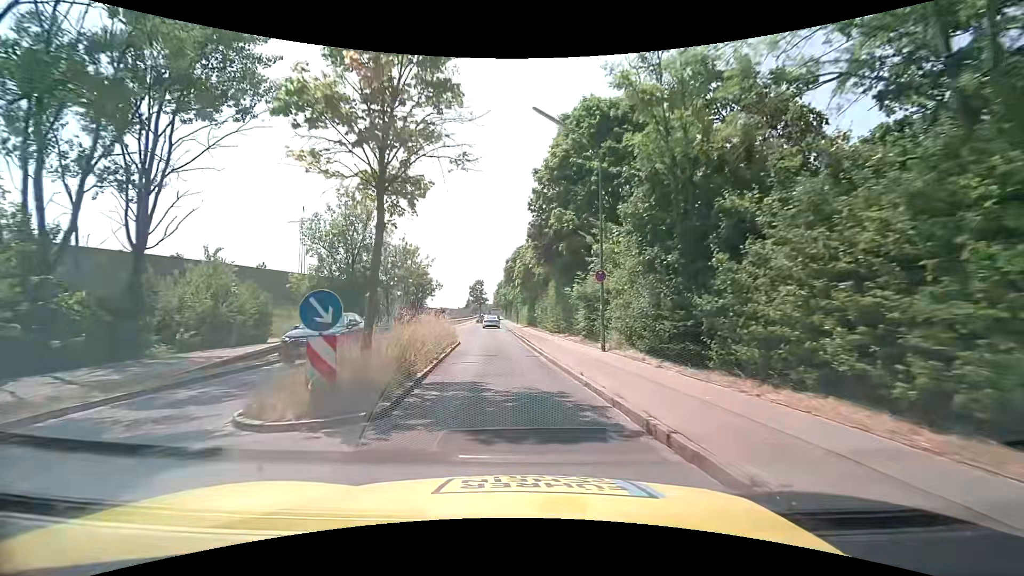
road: tertiary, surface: asphalt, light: Day
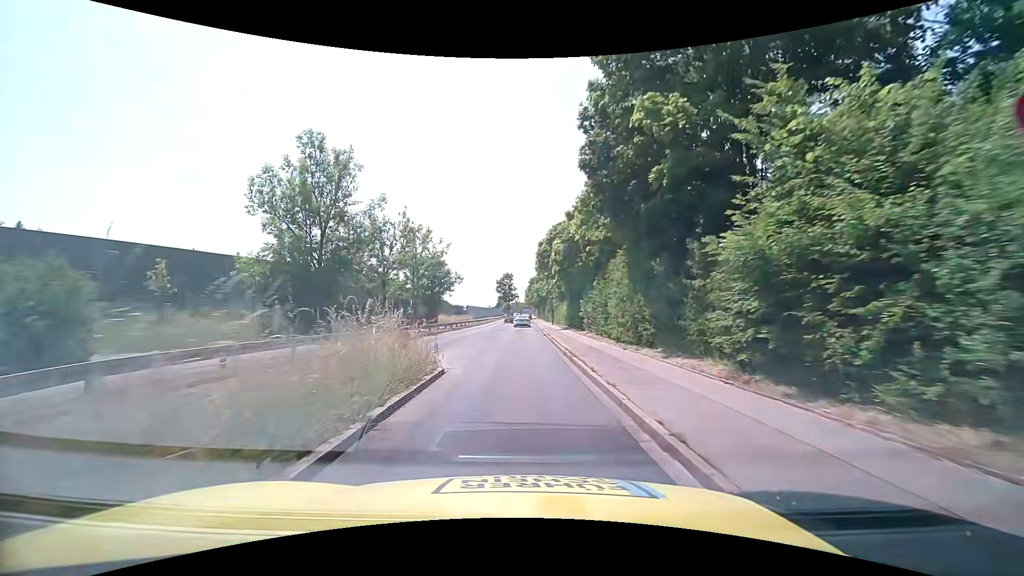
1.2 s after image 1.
(-0.4, +13.5) m; -4°
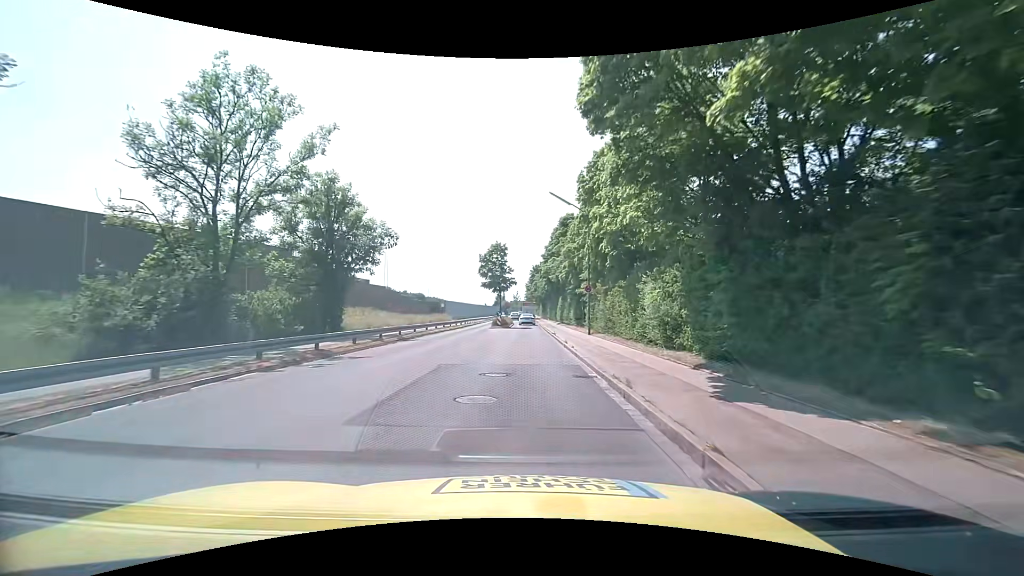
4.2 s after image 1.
(+0.2, +34.9) m; +1°
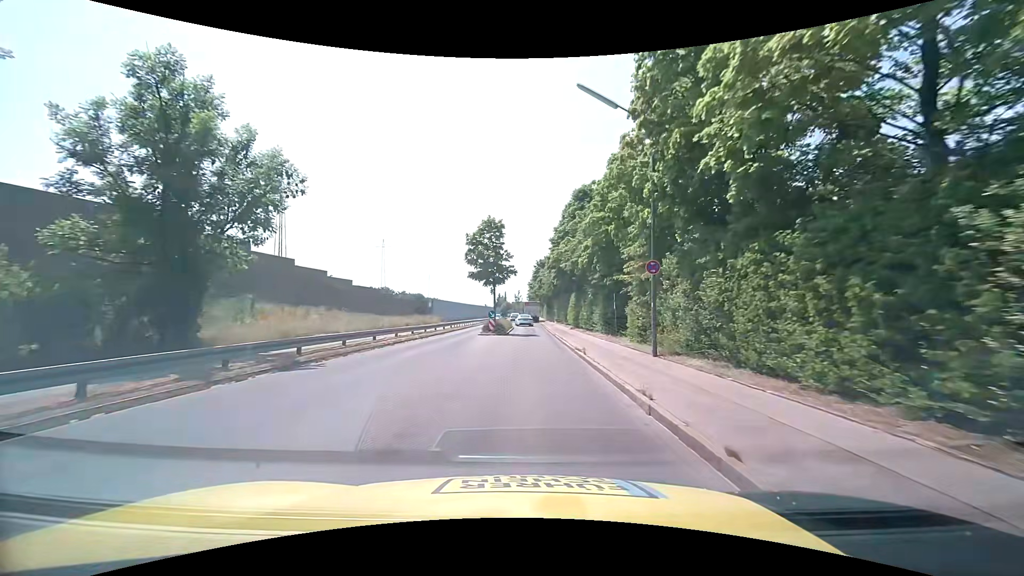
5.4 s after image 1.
(-0.1, +13.9) m; -1°
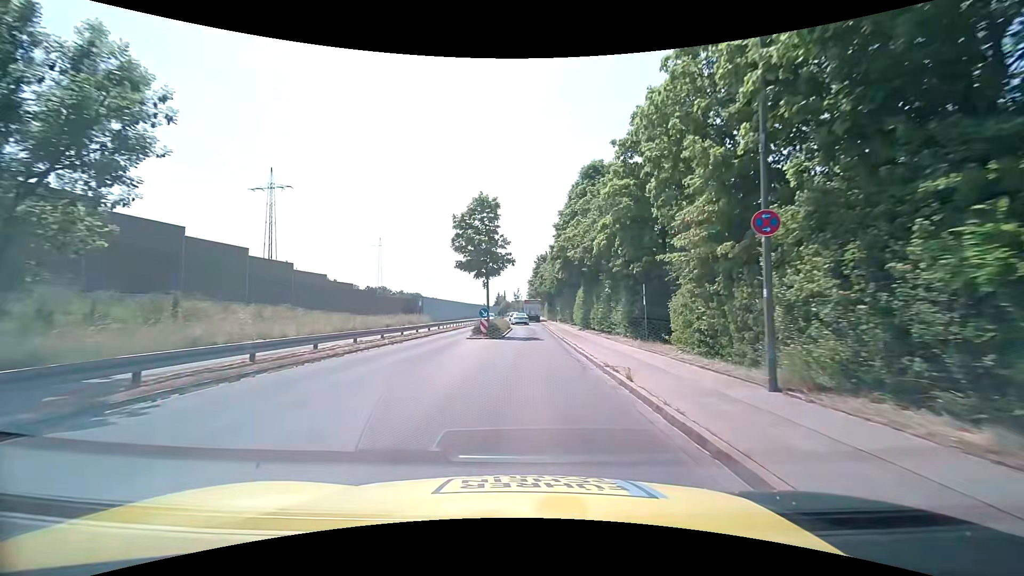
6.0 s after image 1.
(0.0, +6.9) m; 0°
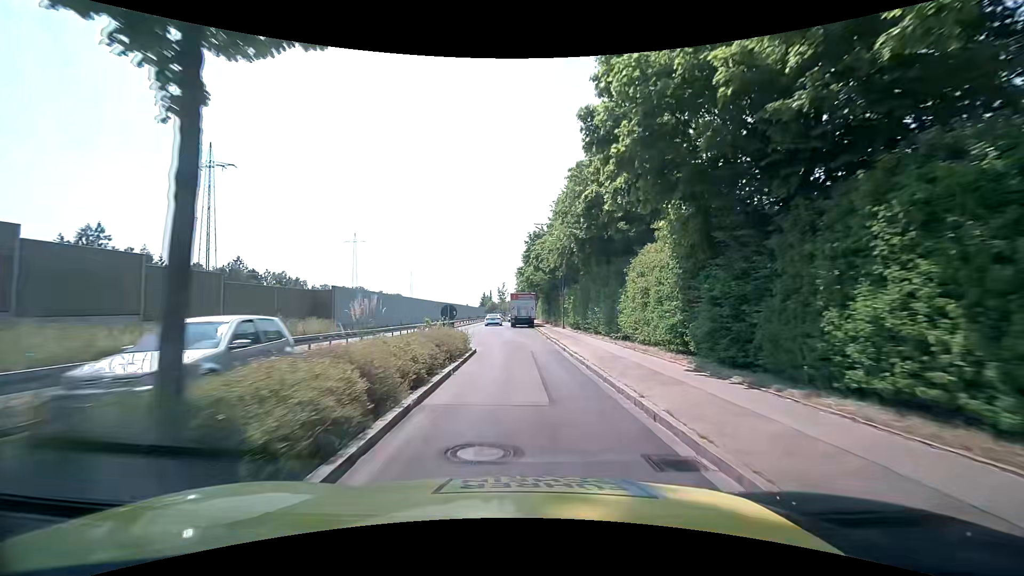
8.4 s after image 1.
(+0.1, +27.5) m; +1°
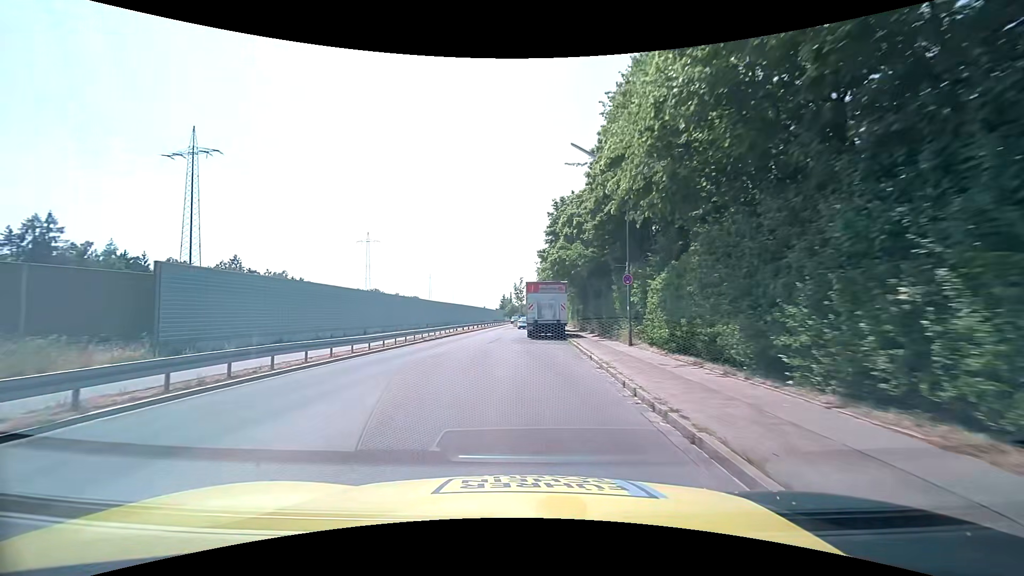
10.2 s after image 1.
(0.0, +20.2) m; -2°
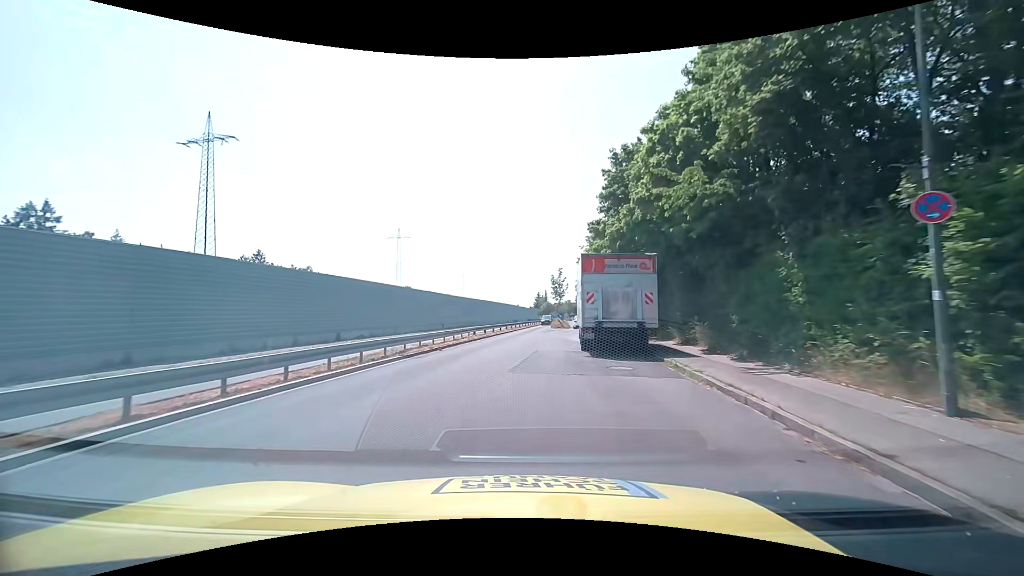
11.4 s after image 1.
(-0.5, +13.3) m; -4°
(0, +10) (+1, +20) (+1, +30) (+3, +40) (+4, +50) (+7, +59) (+8, +69) (+9, +79) (+10, +89) (+11, +99) m
